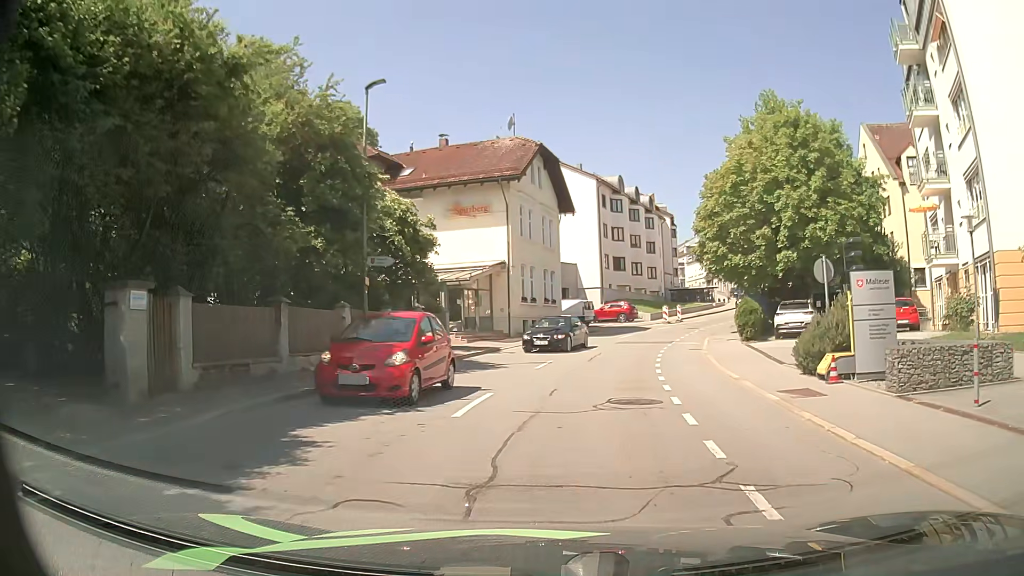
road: tertiary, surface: asphalt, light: Day
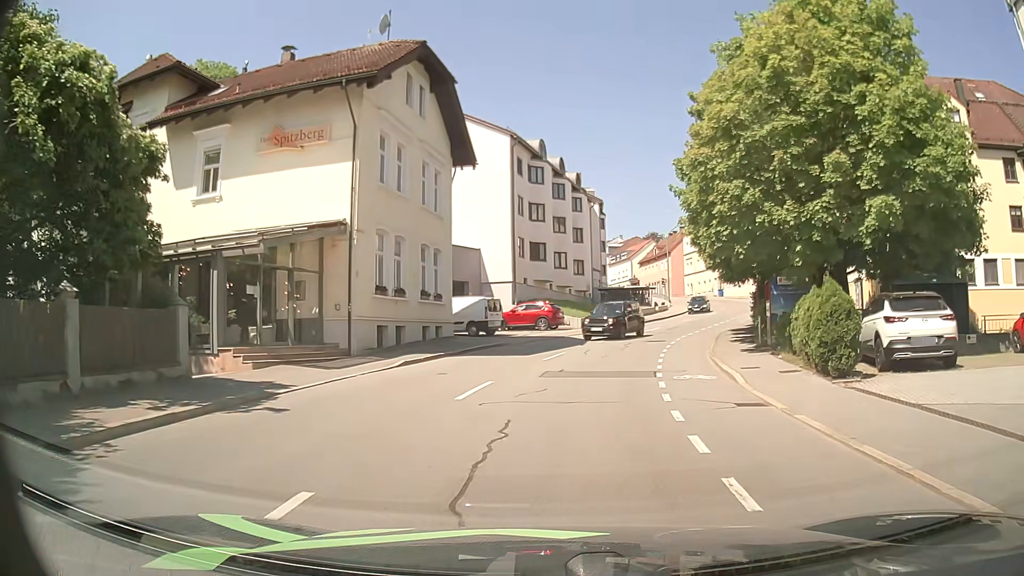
(+1.1, +16.1) m; +8°
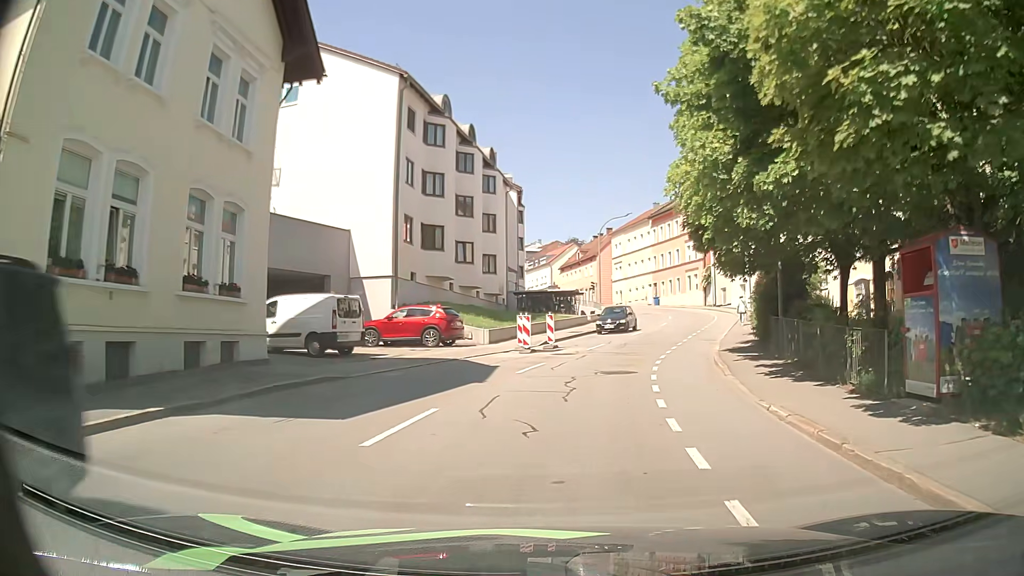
(+0.8, +12.9) m; +8°
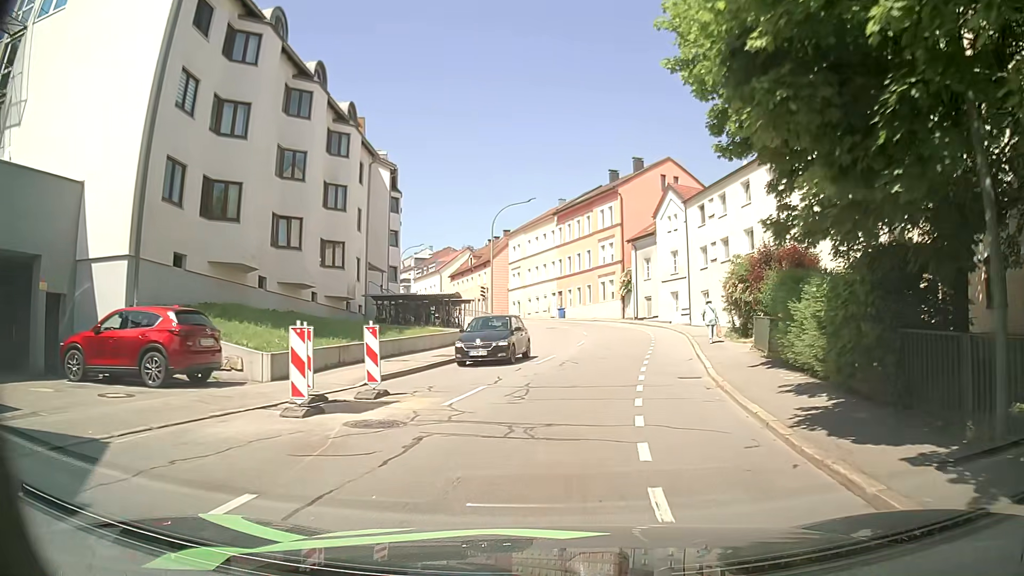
(+1.0, +13.7) m; +8°
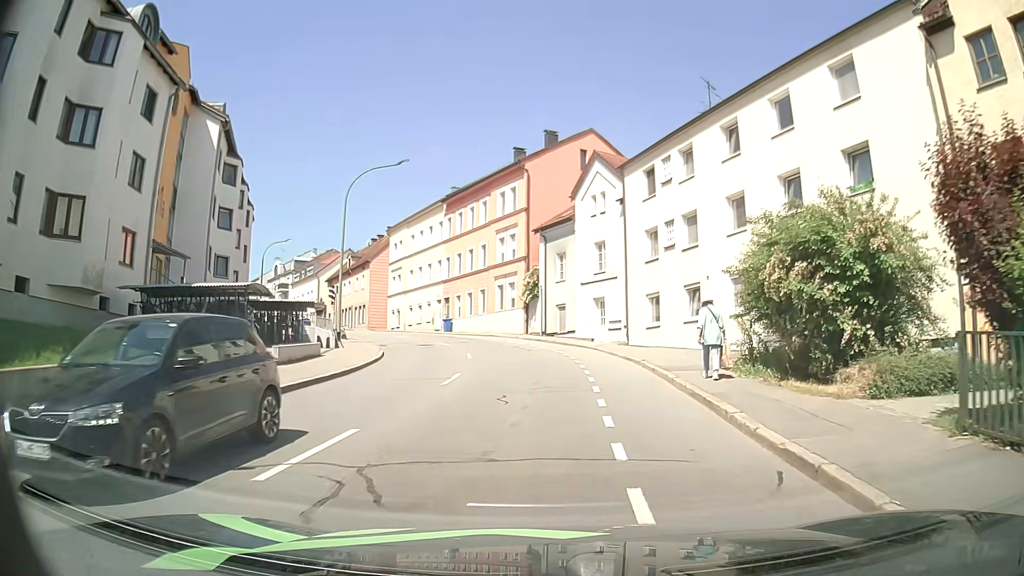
(+1.2, +14.2) m; +9°
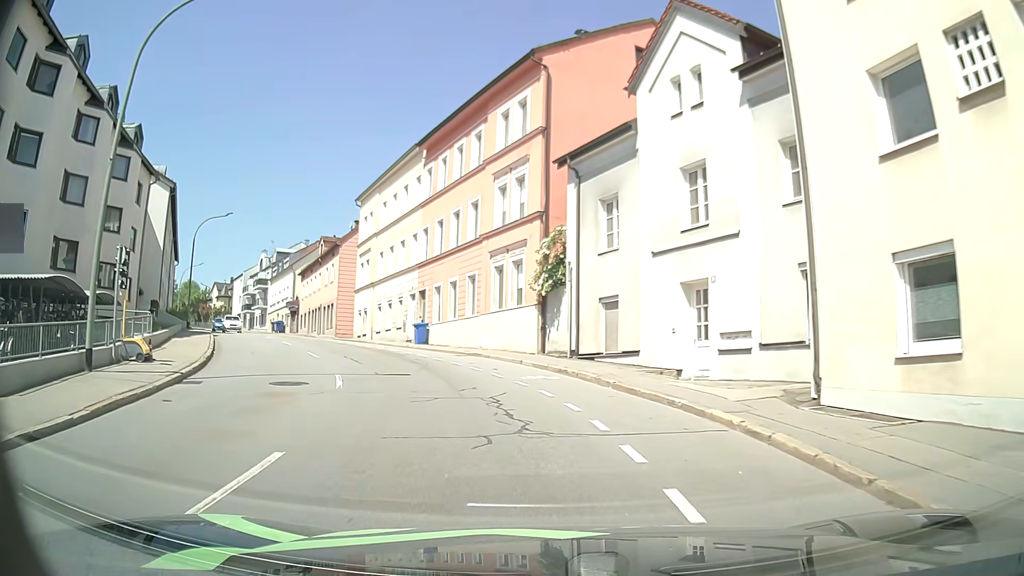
(-0.3, +20.0) m; -5°
